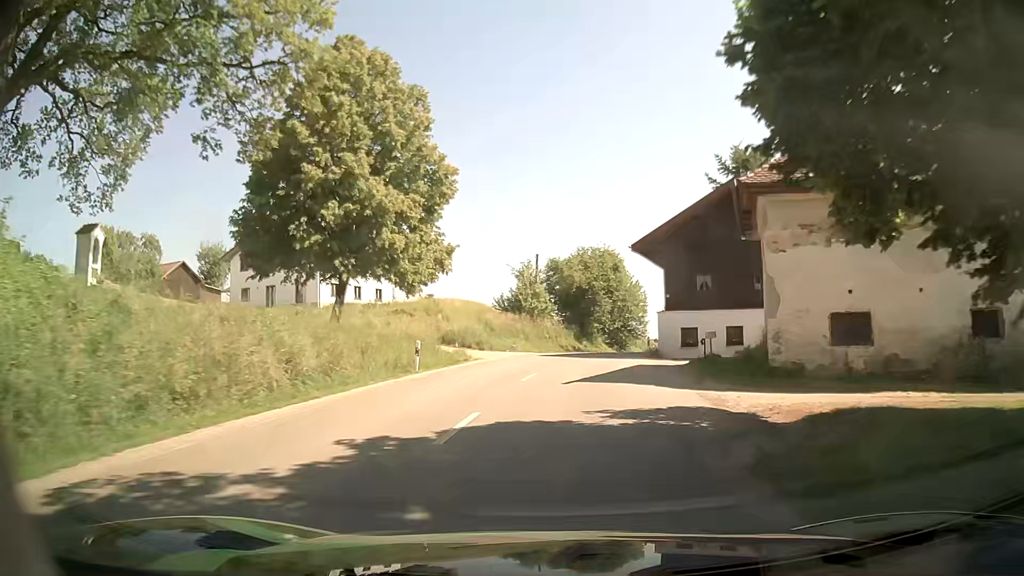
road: secondary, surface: asphalt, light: Day
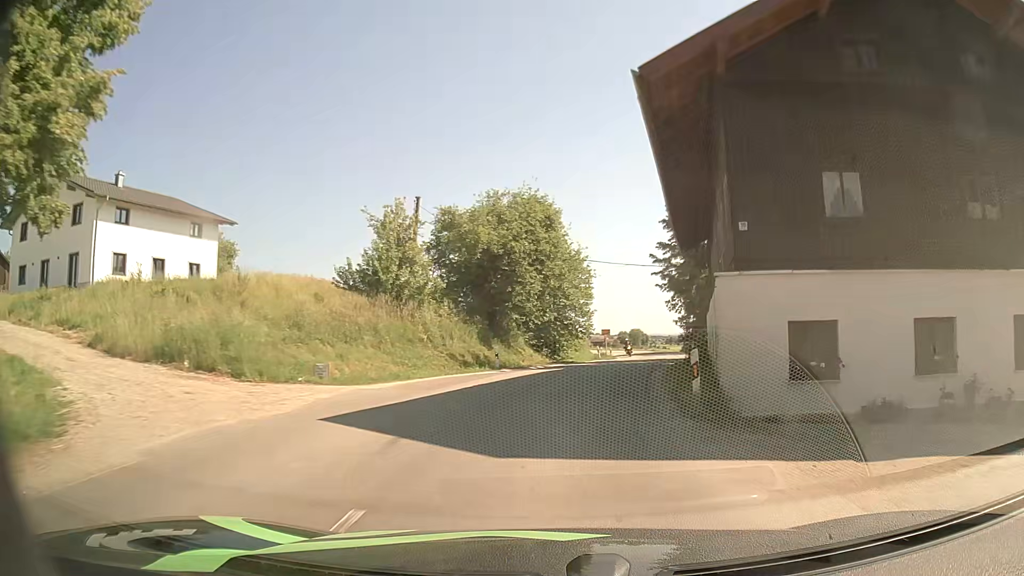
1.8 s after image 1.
(+1.2, +23.6) m; +7°
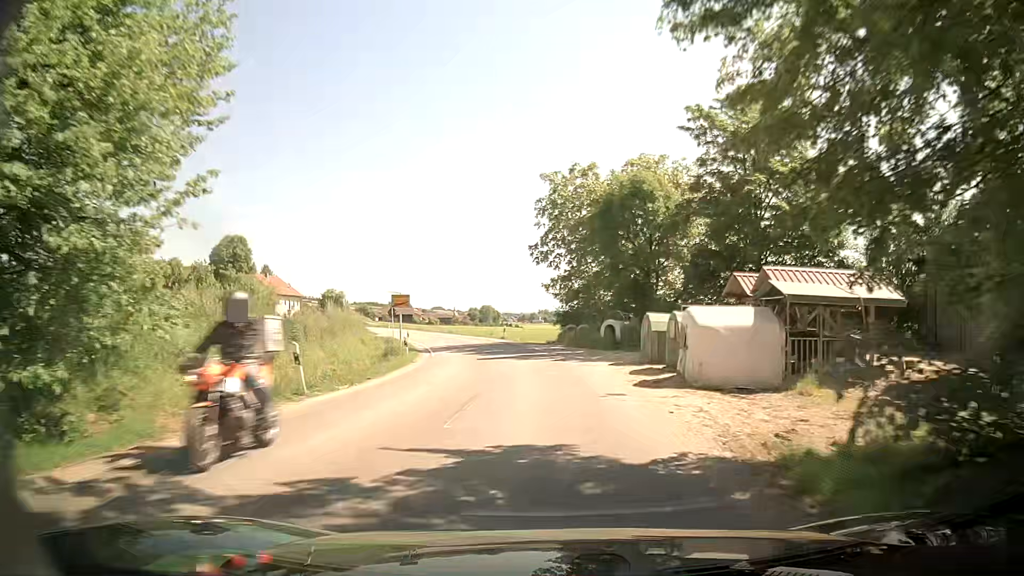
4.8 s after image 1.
(+5.7, +37.8) m; +12°
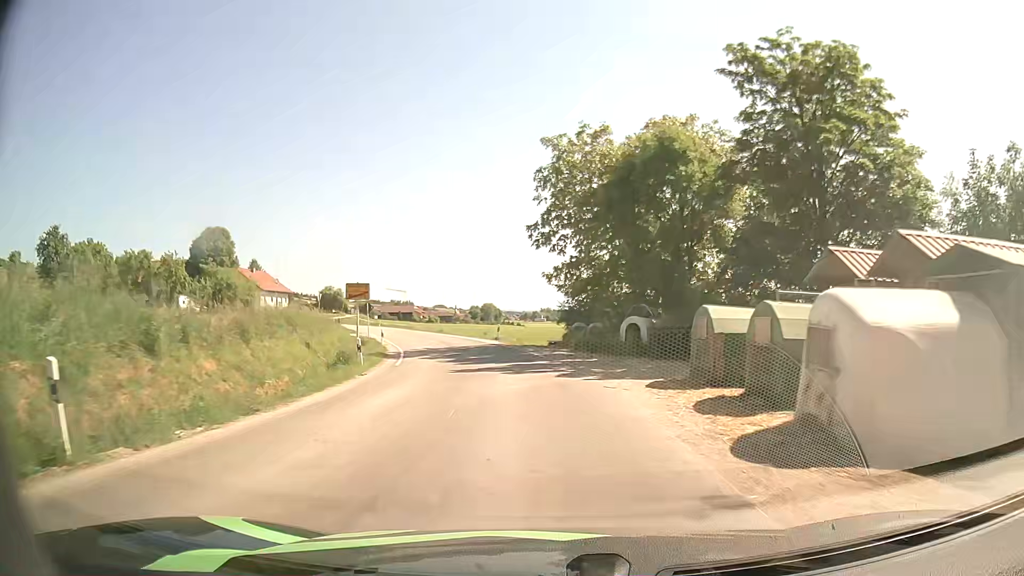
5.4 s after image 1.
(+0.1, +7.9) m; +1°
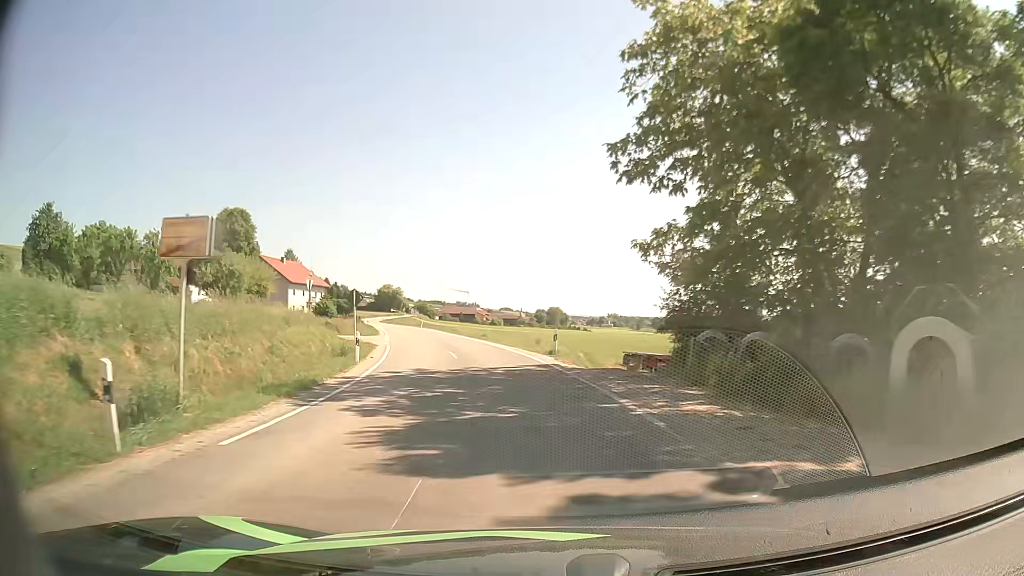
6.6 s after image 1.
(-0.9, +16.1) m; -6°
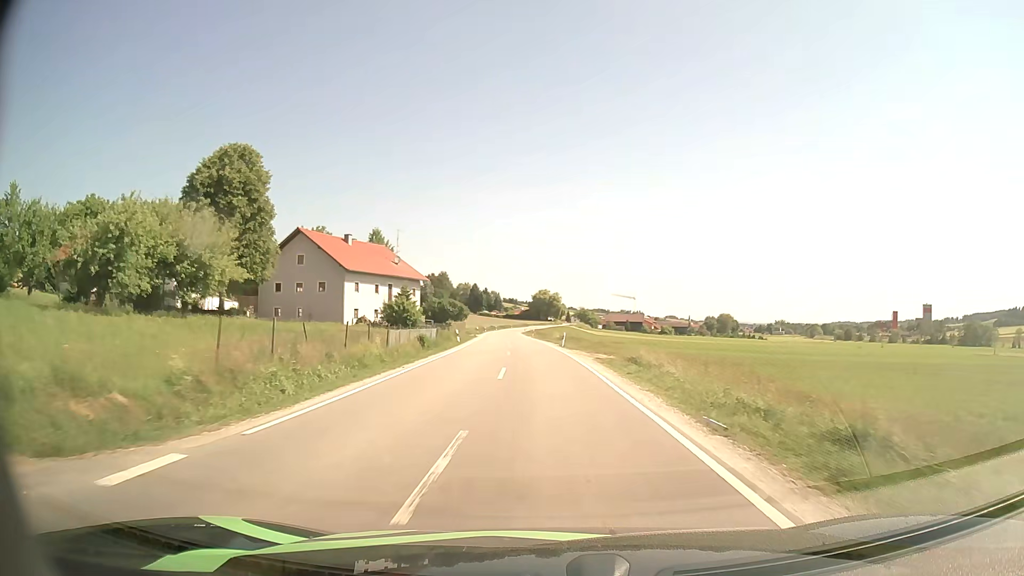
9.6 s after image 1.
(-6.4, +43.4) m; -14°
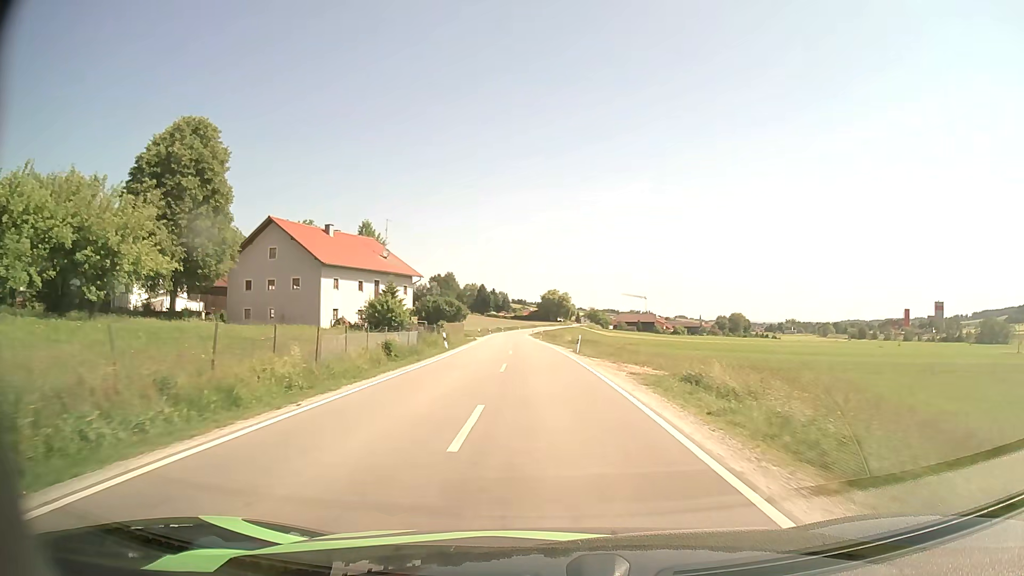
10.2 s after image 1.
(-0.1, +9.5) m; -1°
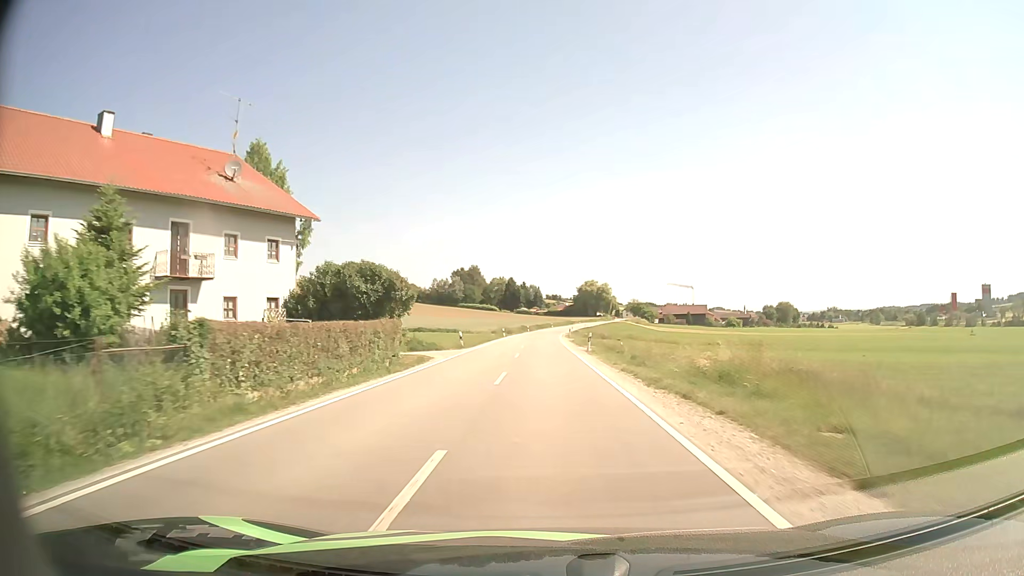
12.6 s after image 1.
(-1.1, +40.3) m; -3°
(0, +10) (0, +20) (0, +30) (0, +40) (0, +50) (-1, +60) (0, +70) (0, +80) (0, +90) (+1, +100) m
